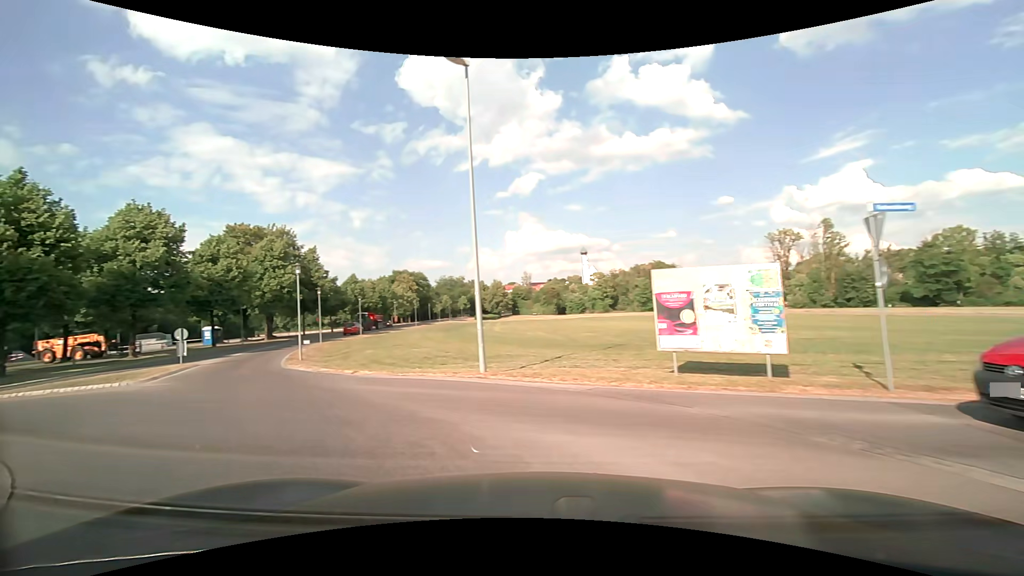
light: Day
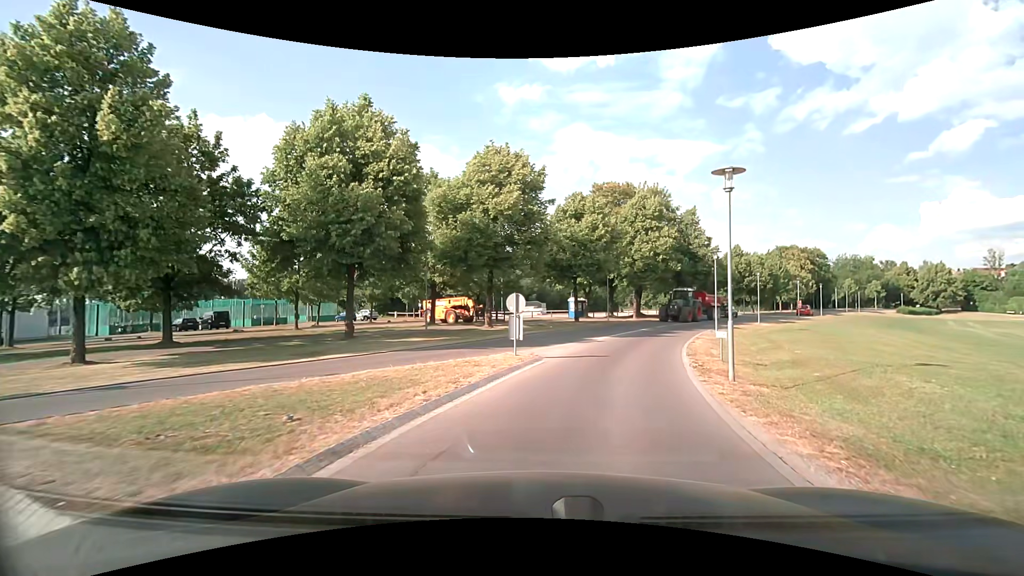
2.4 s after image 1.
(-7.5, +13.8) m; -42°
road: tertiary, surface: asphalt
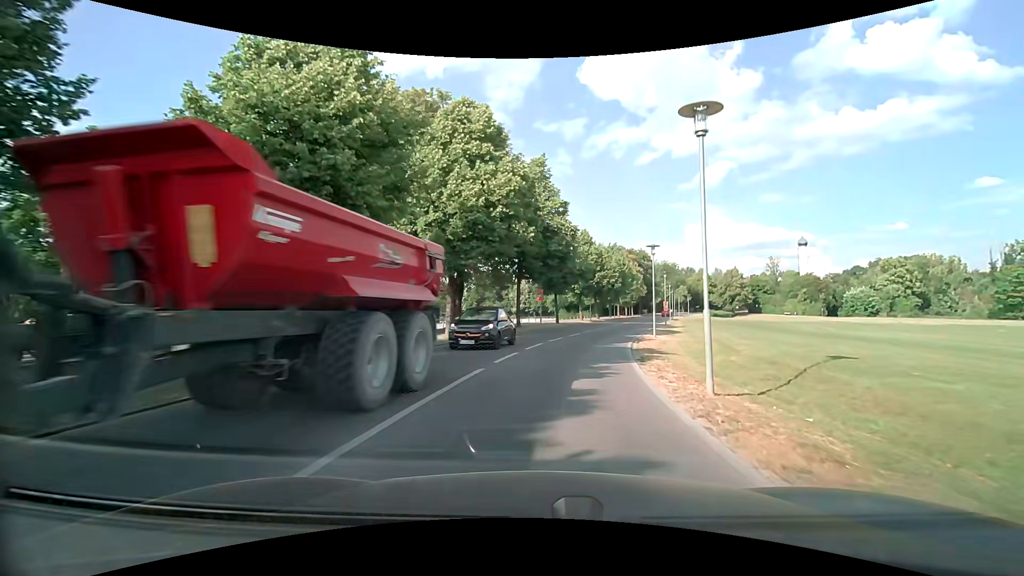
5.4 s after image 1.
(+4.9, +23.9) m; +21°
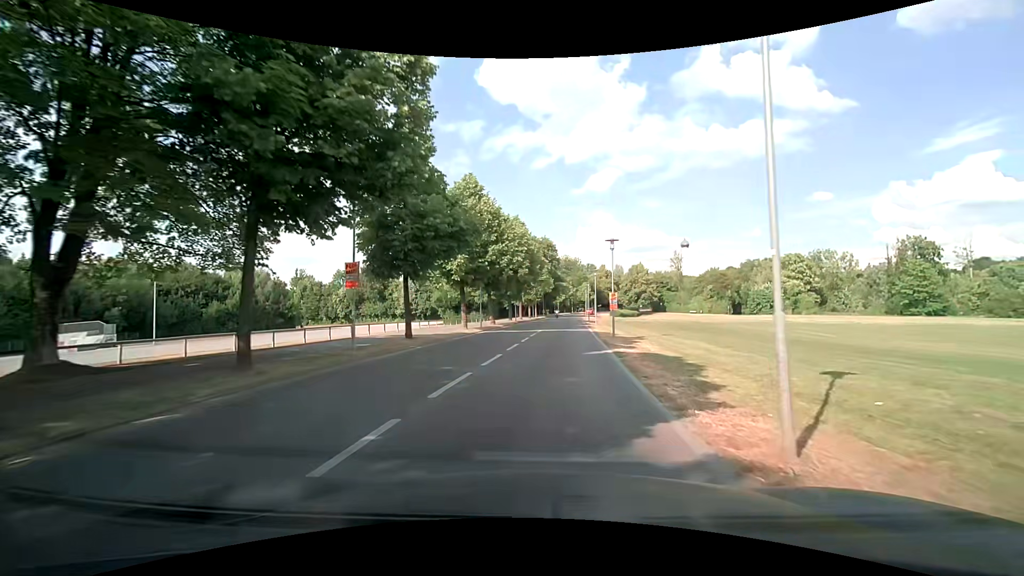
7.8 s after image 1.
(+2.5, +23.1) m; +12°
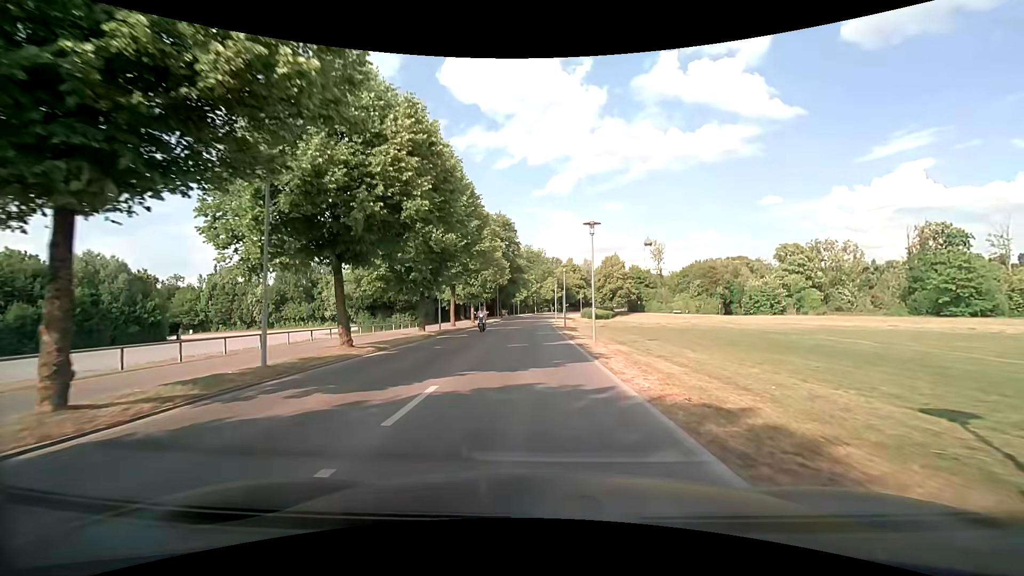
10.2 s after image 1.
(+1.3, +24.8) m; +4°
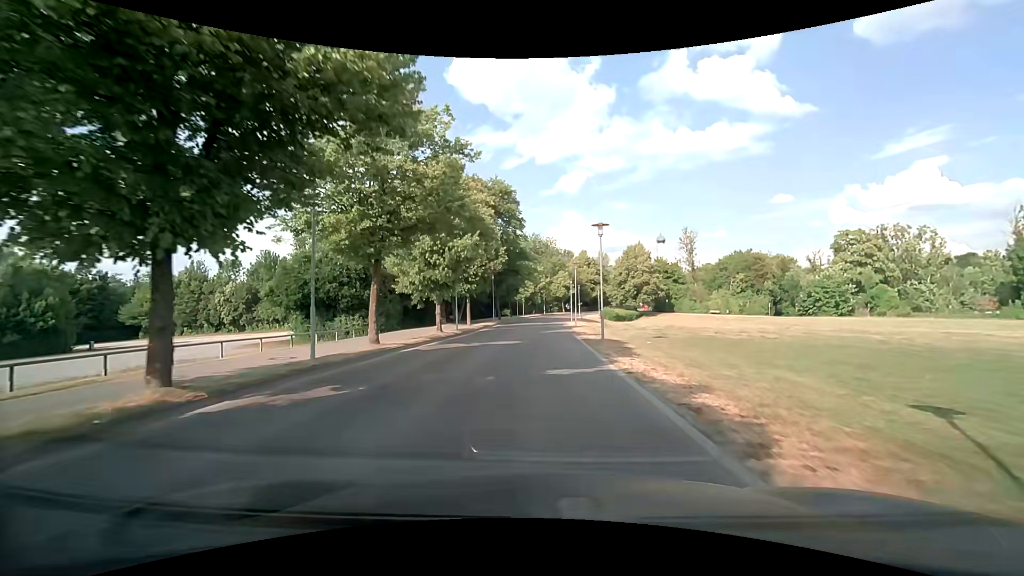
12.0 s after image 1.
(0.0, +19.1) m; -1°
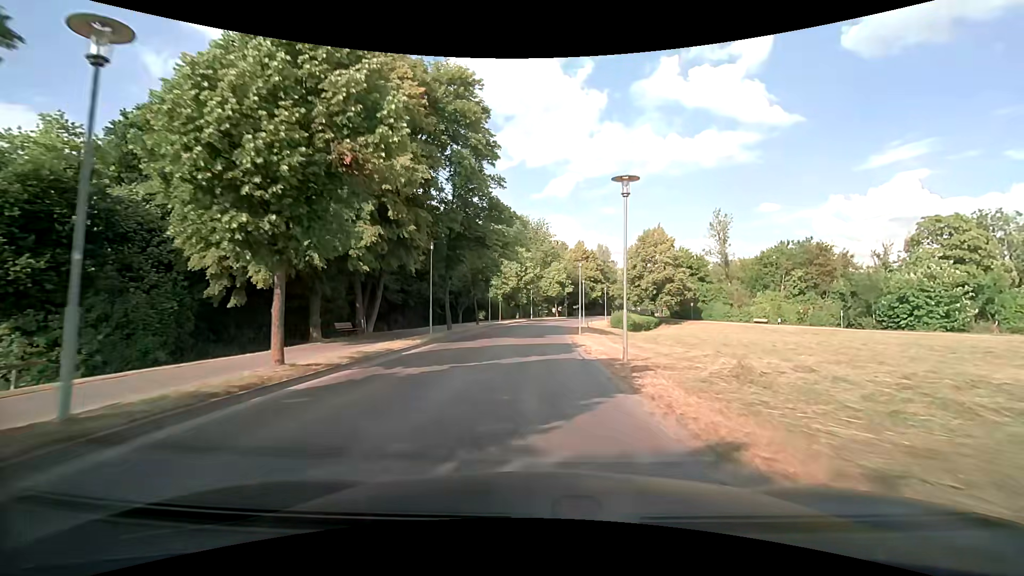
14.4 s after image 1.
(+0.2, +26.0) m; +1°
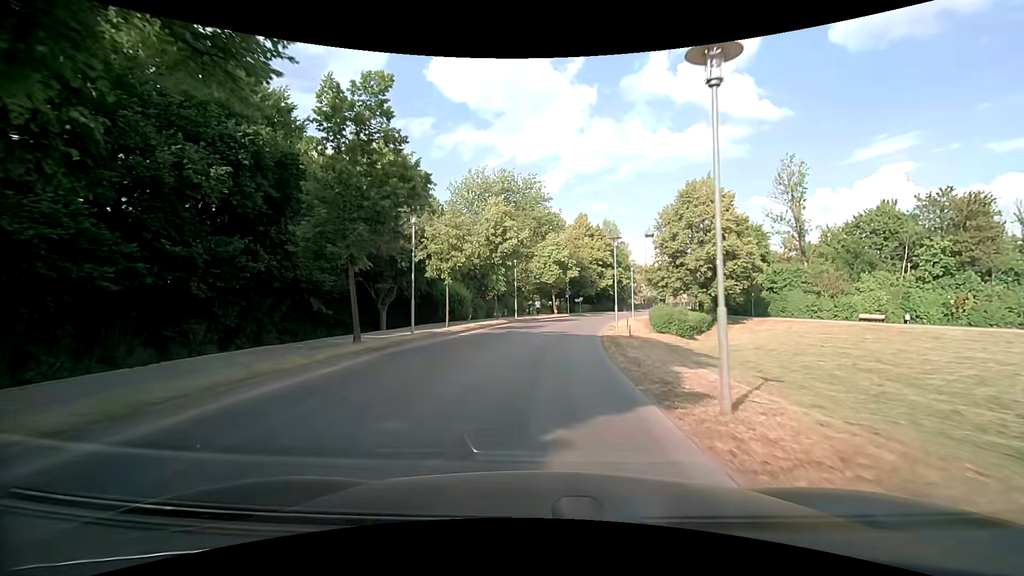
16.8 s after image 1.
(+0.3, +26.3) m; +1°
(0, +10) (+1, +20) (+2, +30) (+4, +40) (+6, +49) (+10, +59) (+13, +68) (+17, +77) (+22, +86) (+27, +95) m
